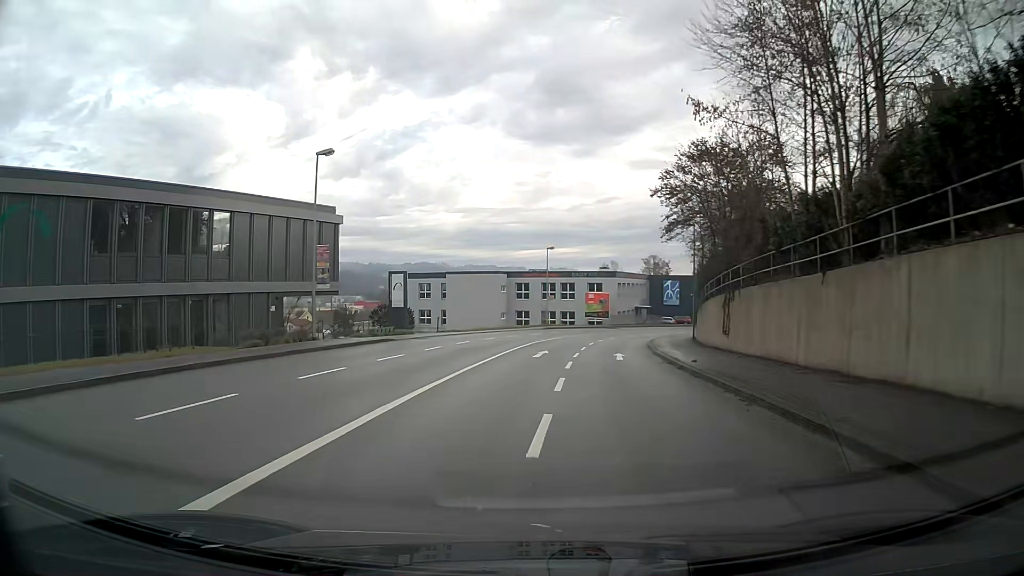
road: tertiary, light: Day
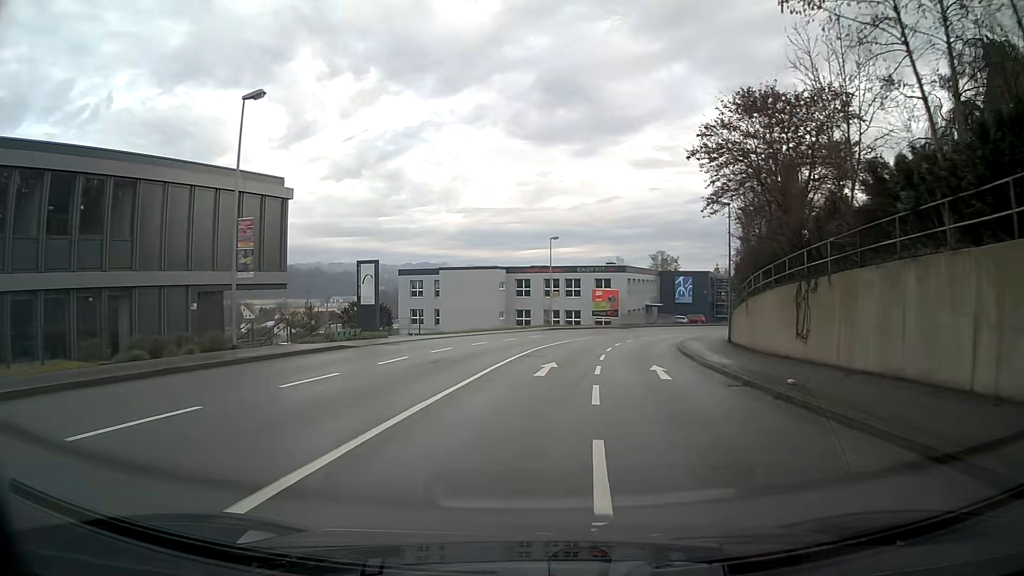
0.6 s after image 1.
(0.0, +8.1) m; 0°
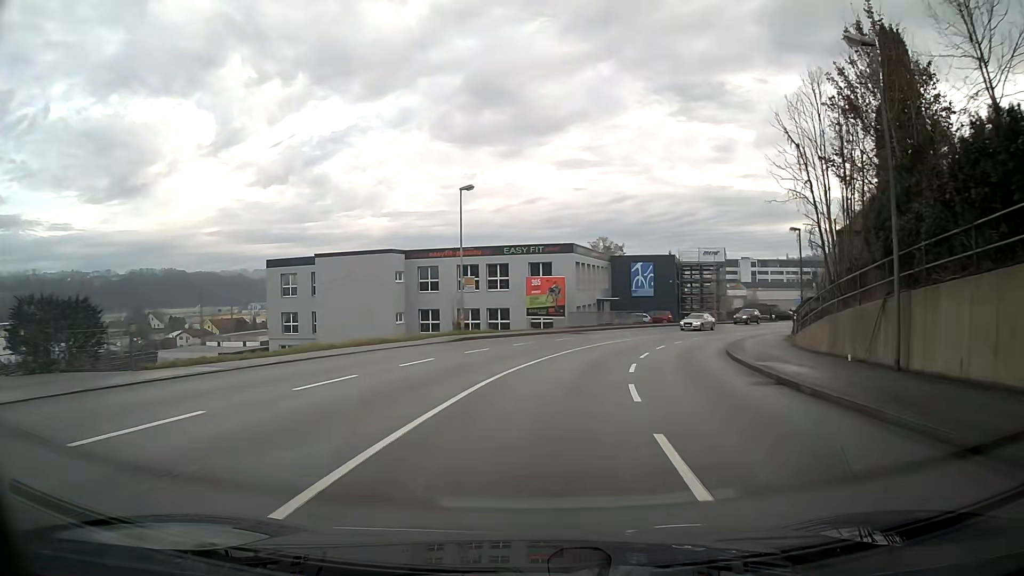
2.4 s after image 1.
(+1.5, +23.7) m; +8°
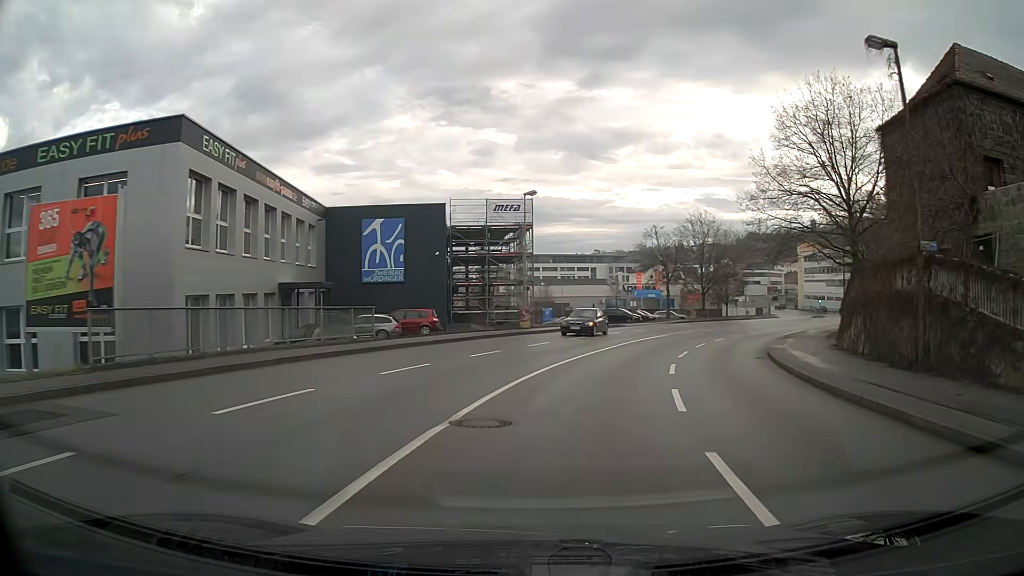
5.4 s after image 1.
(+6.5, +36.9) m; +22°
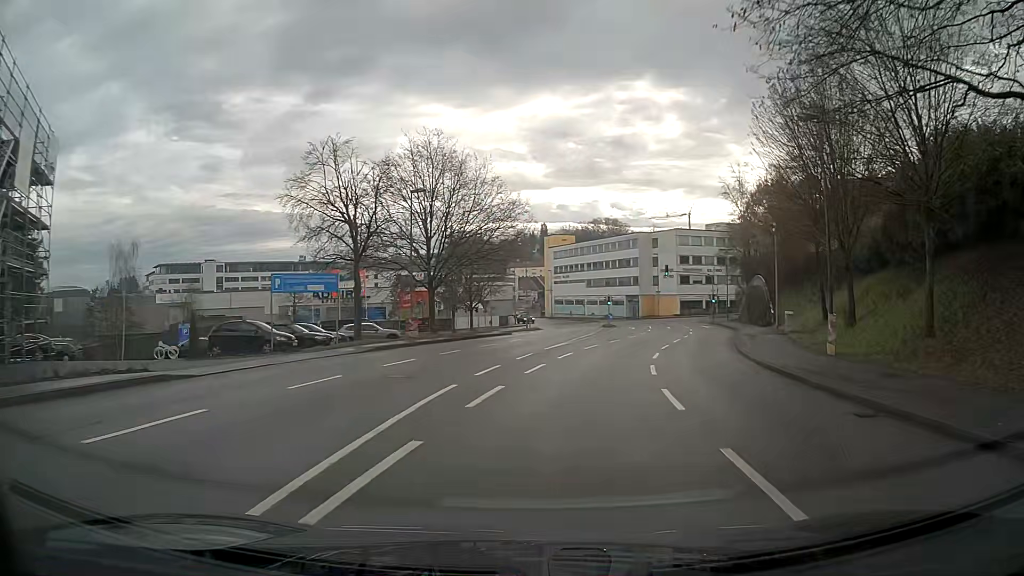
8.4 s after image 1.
(+7.6, +35.5) m; +23°
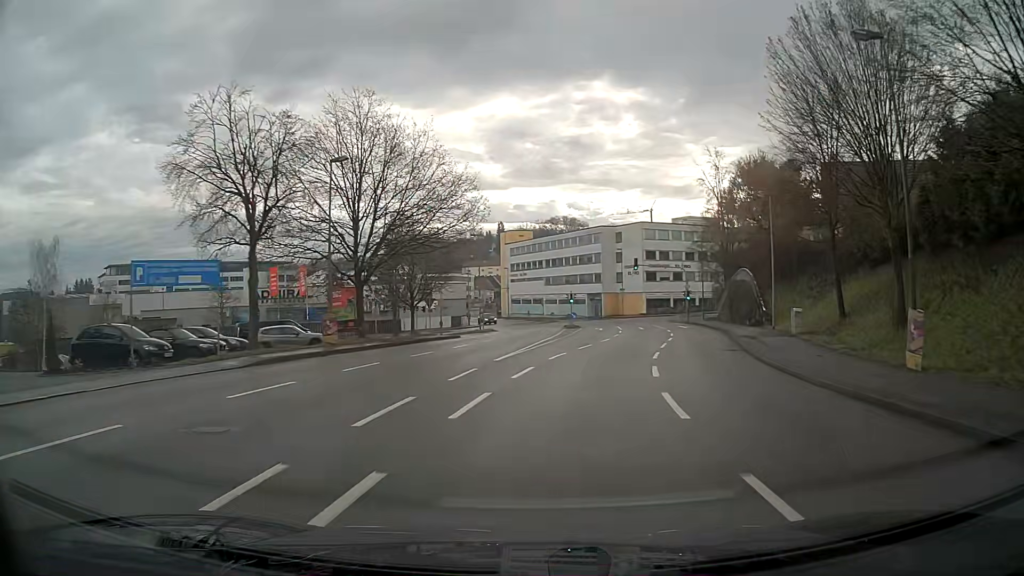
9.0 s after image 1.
(+0.2, +7.4) m; +4°
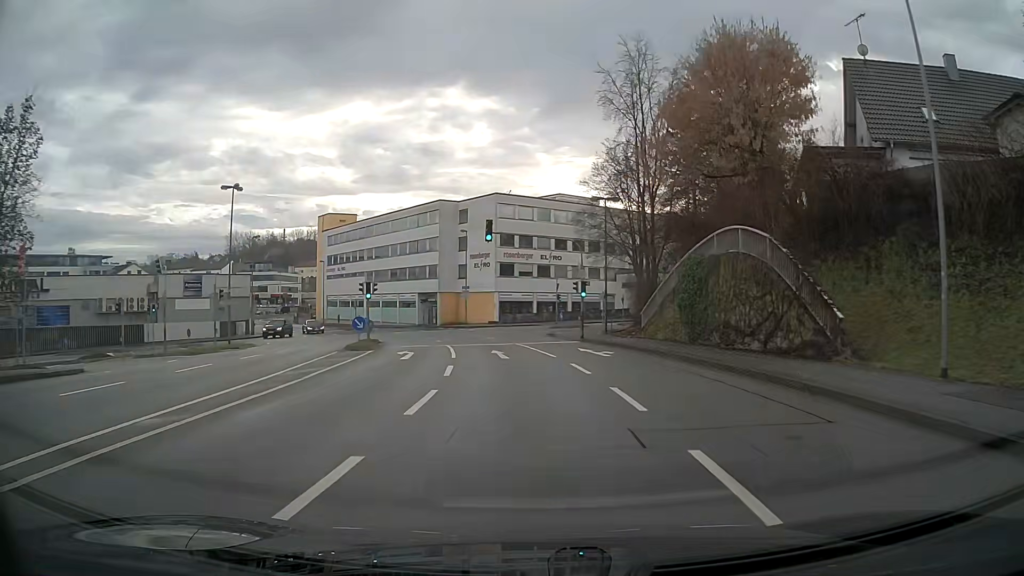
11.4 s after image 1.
(+3.6, +29.0) m; +11°
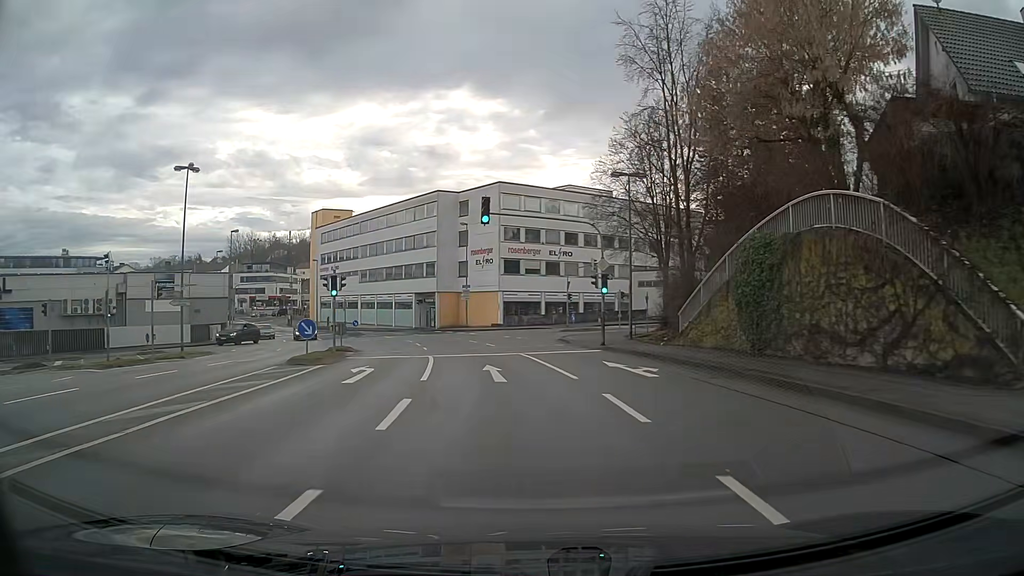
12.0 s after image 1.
(0.0, +7.2) m; -1°
